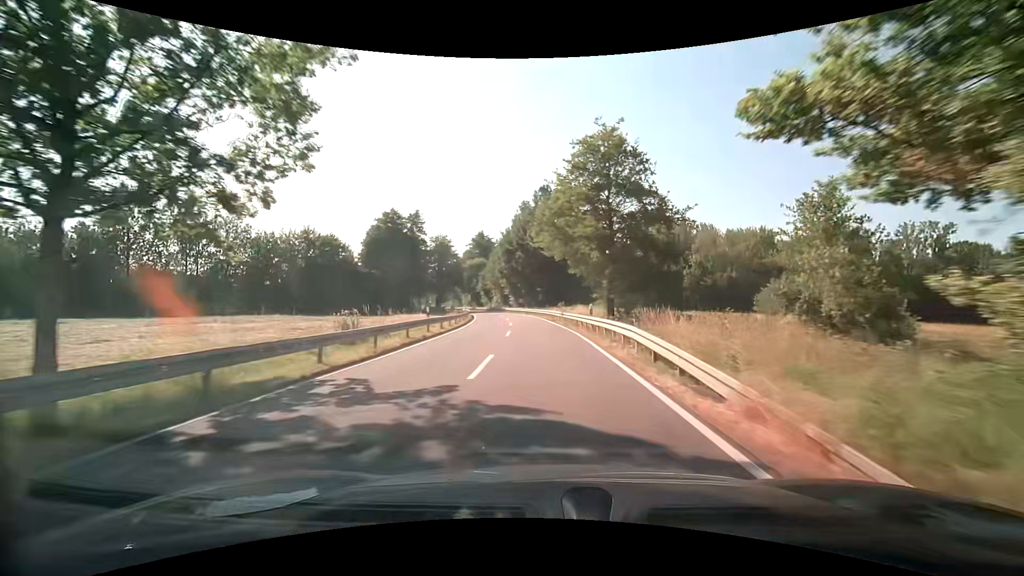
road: secondary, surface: asphalt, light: Day
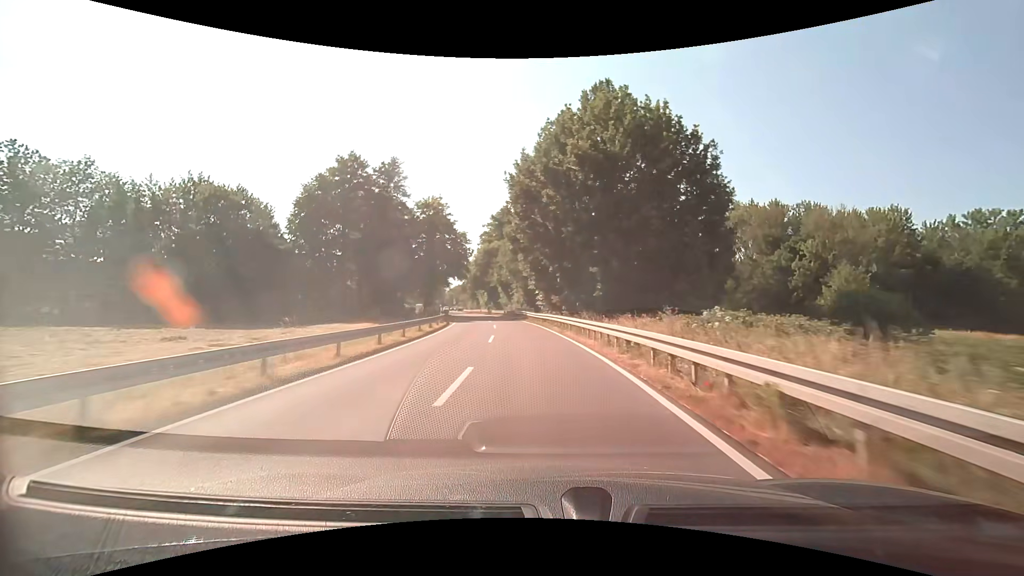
(-1.0, +38.4) m; -4°
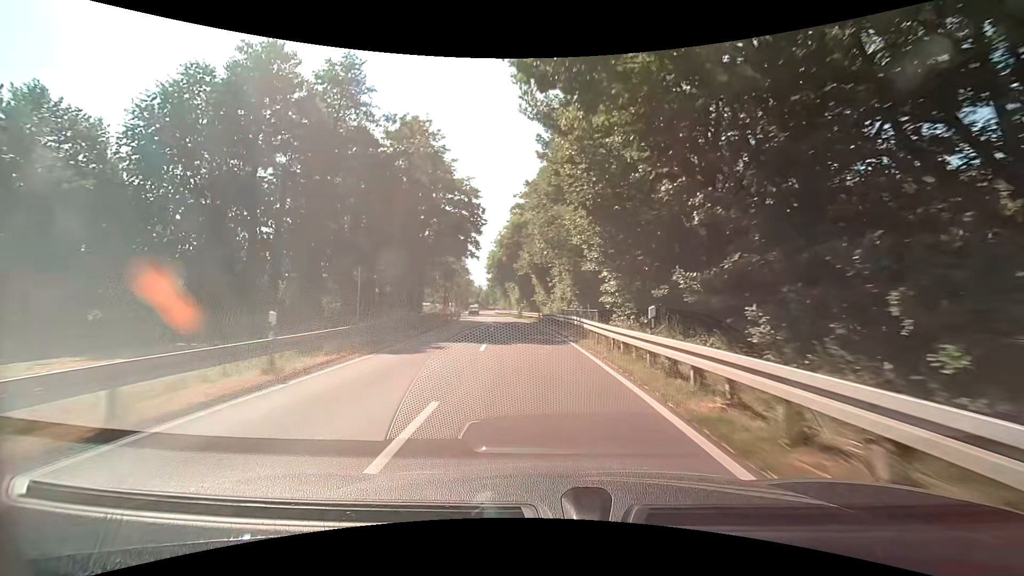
(-1.2, +28.2) m; -5°
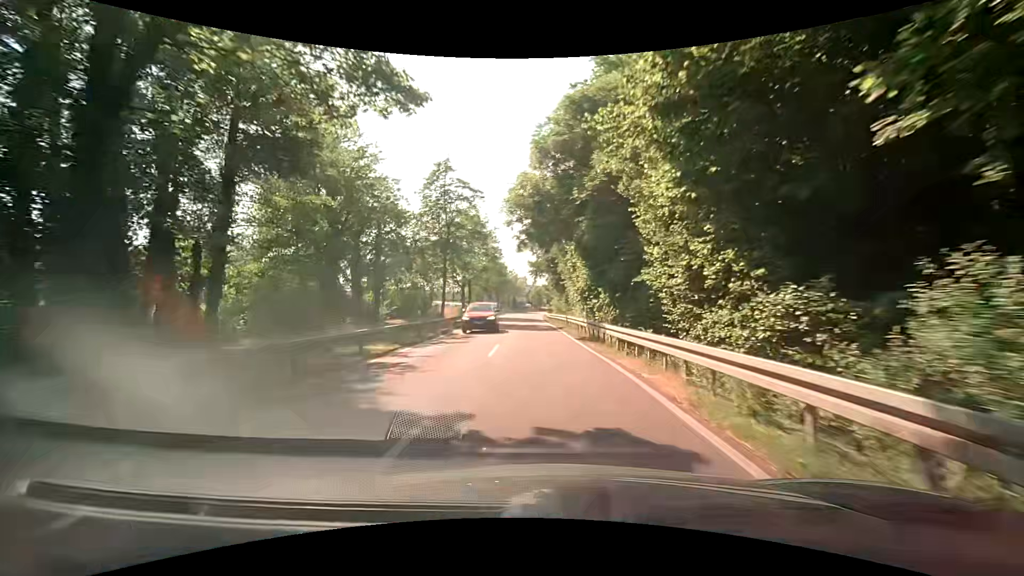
(-2.3, +37.3) m; -7°
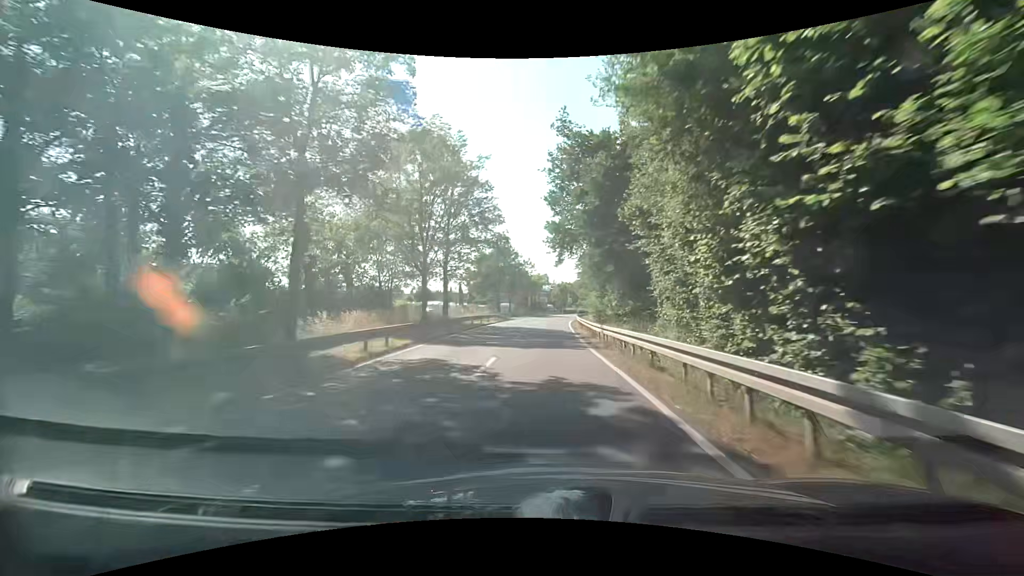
(-0.6, +28.2) m; -1°
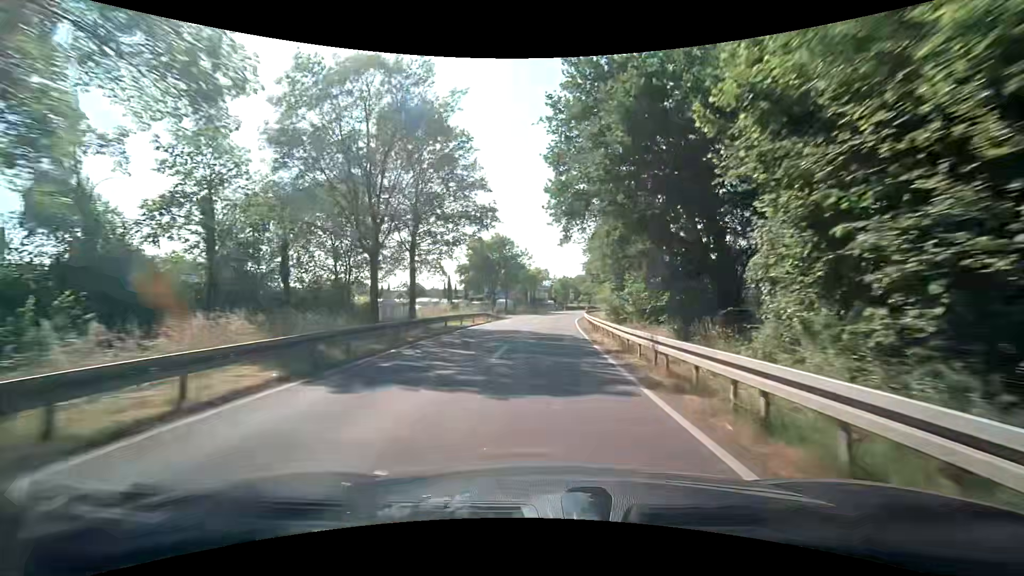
(-0.3, +9.4) m; -2°
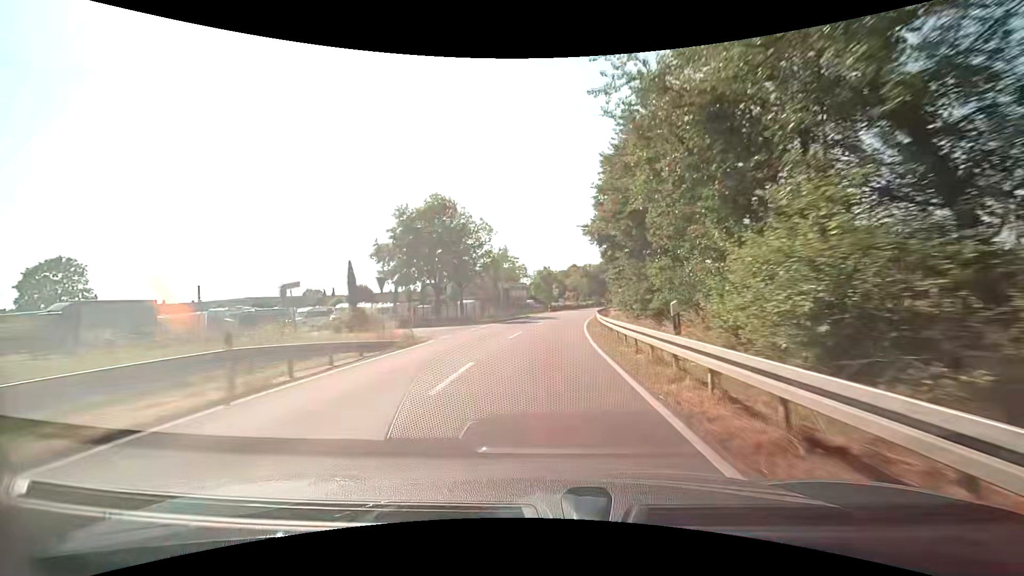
(+0.7, +28.5) m; +2°
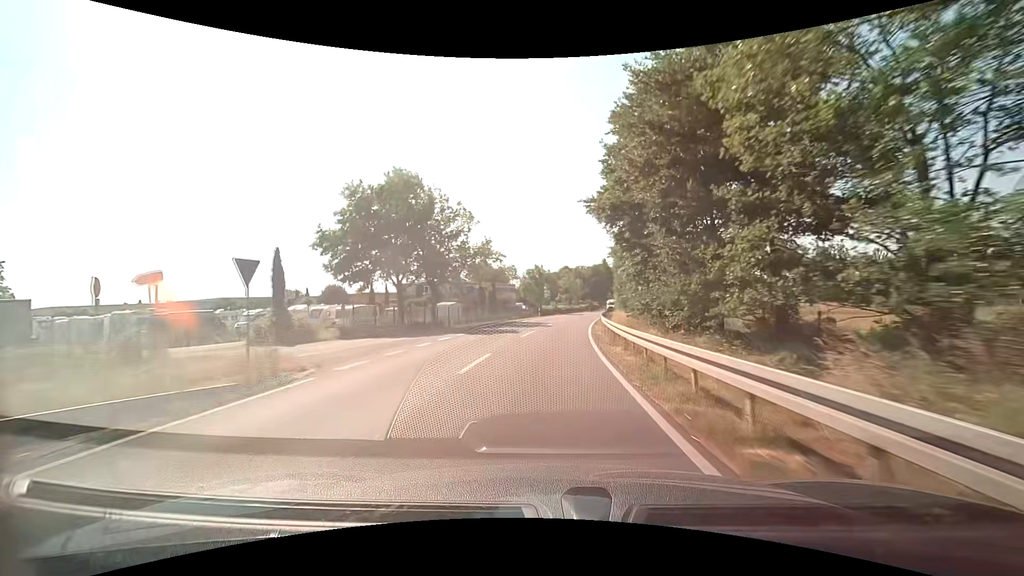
(+0.2, +9.6) m; +1°
(0, +10) (+1, +20) (+1, +30) (+2, +40) (+4, +50) (+5, +60) (+7, +70) (+9, +79) (+11, +89) (+13, +99) m
